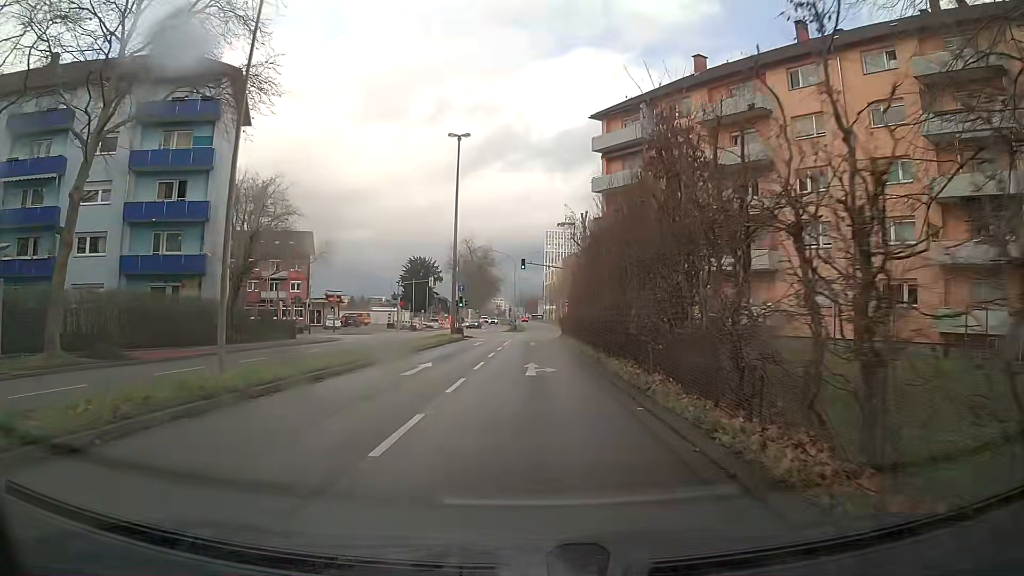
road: secondary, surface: asphalt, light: Day
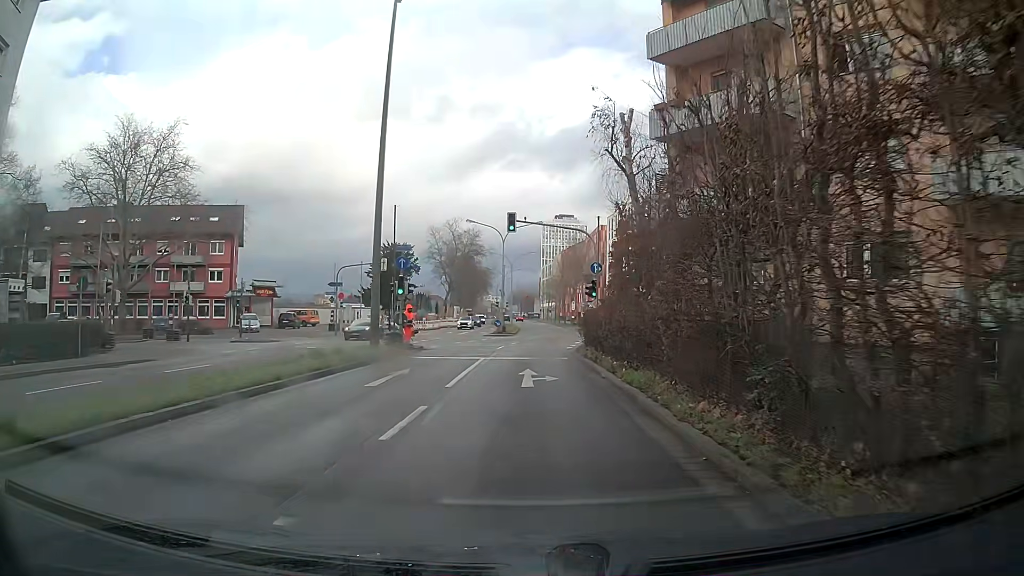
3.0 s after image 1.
(+0.1, +23.0) m; 0°
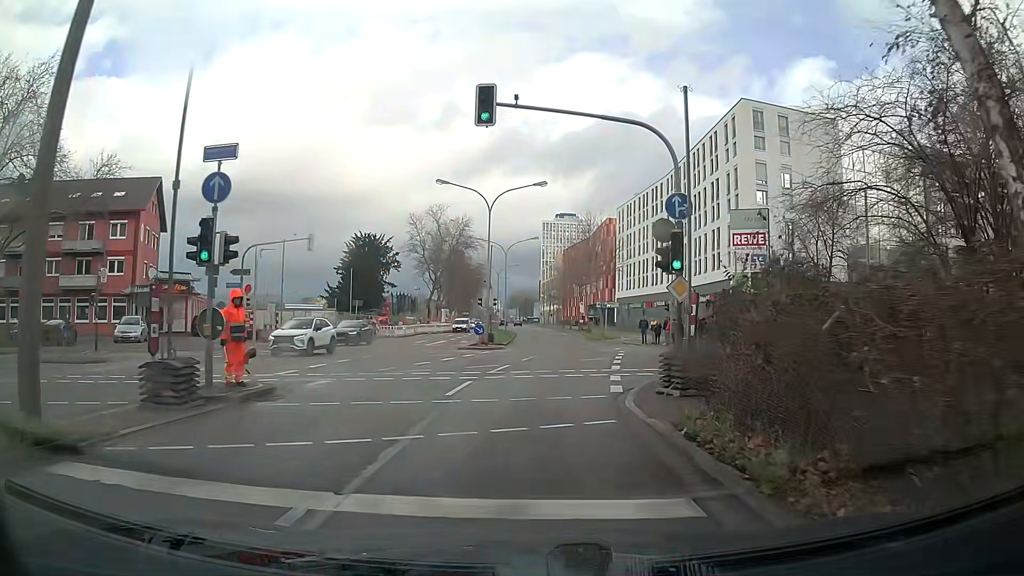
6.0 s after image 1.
(0.0, +18.6) m; 0°
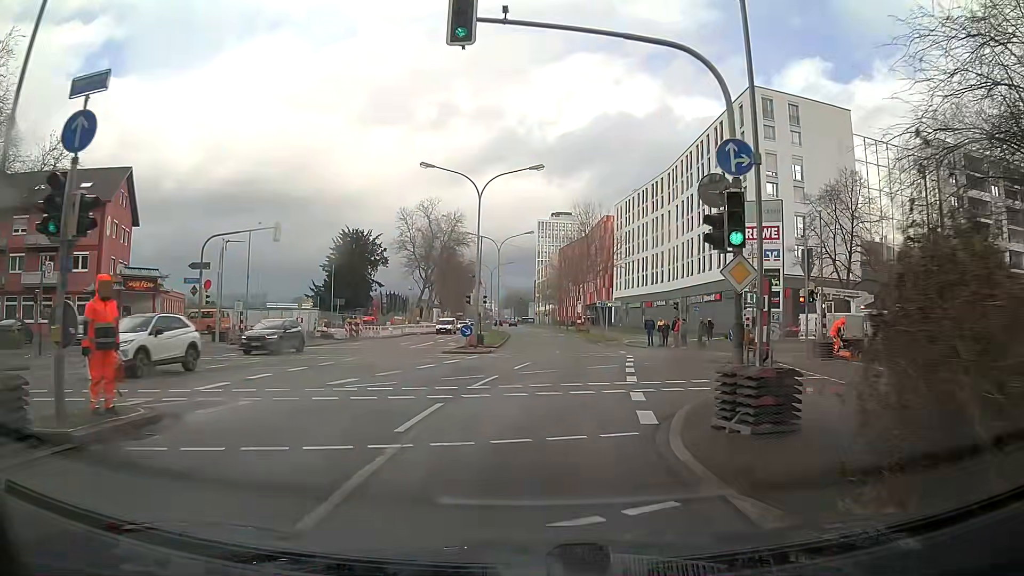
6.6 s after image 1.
(0.0, +4.5) m; +1°
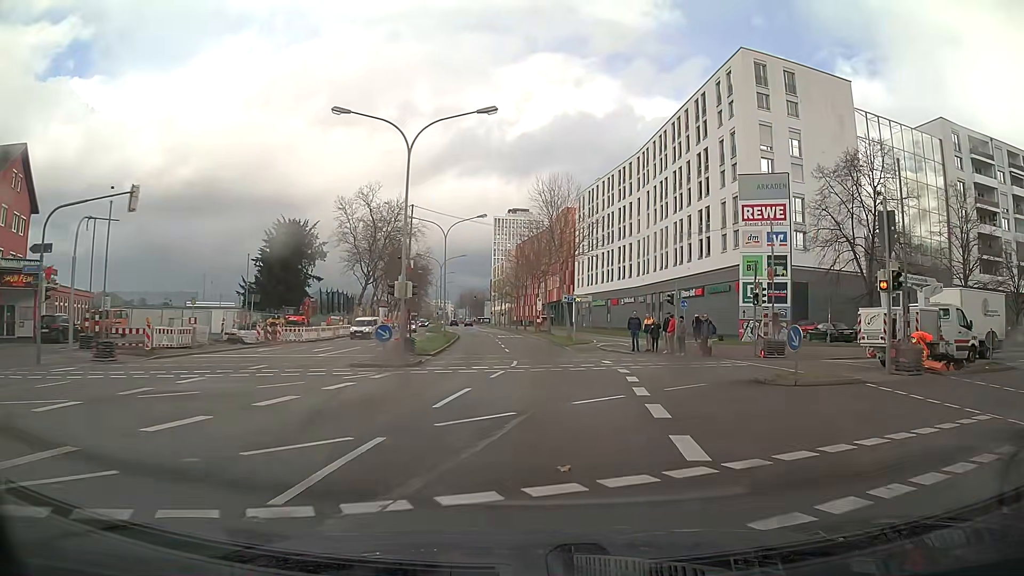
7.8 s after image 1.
(+0.4, +10.0) m; +4°
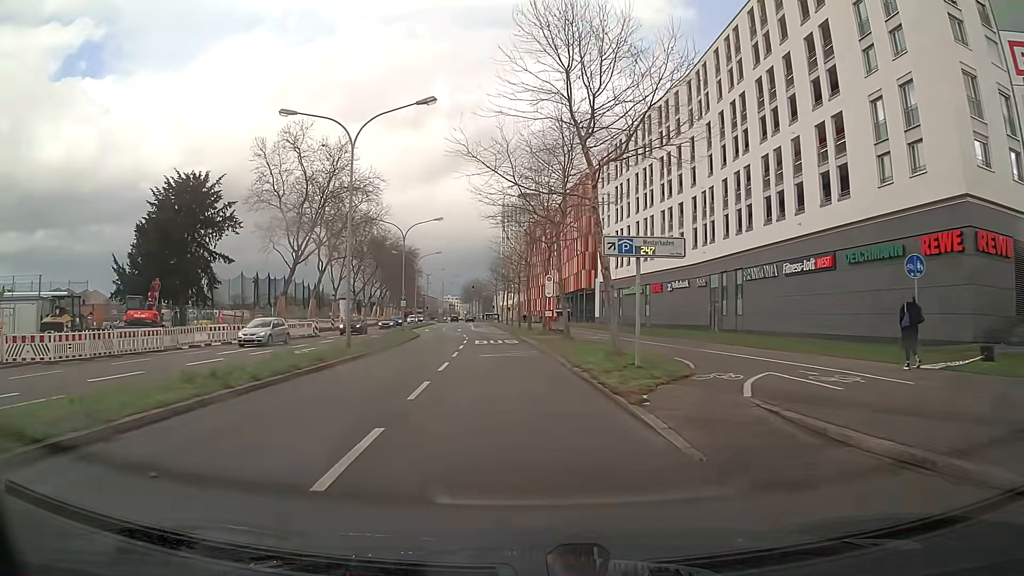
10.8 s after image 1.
(-0.1, +28.8) m; -3°
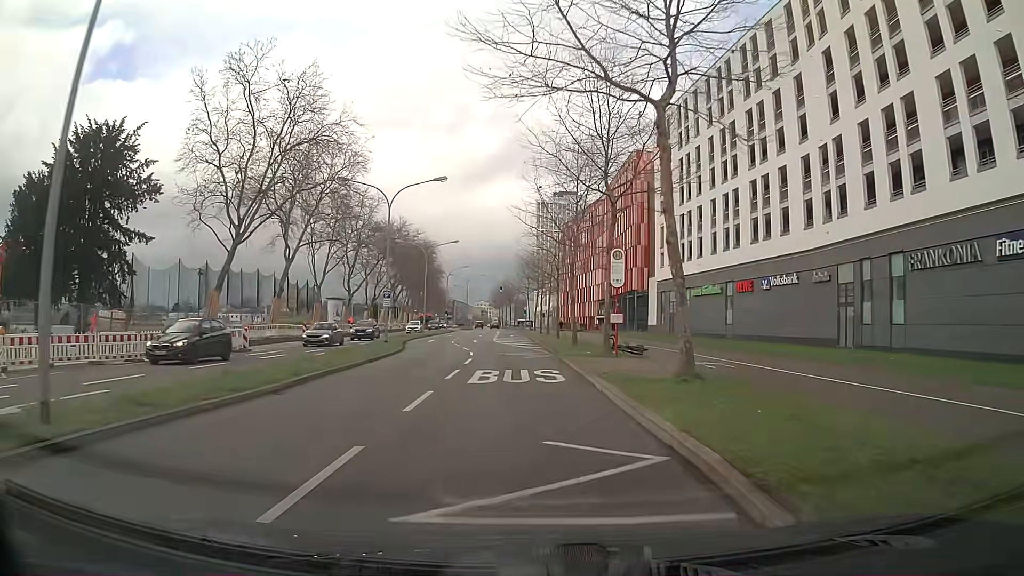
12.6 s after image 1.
(-0.5, +19.2) m; -3°
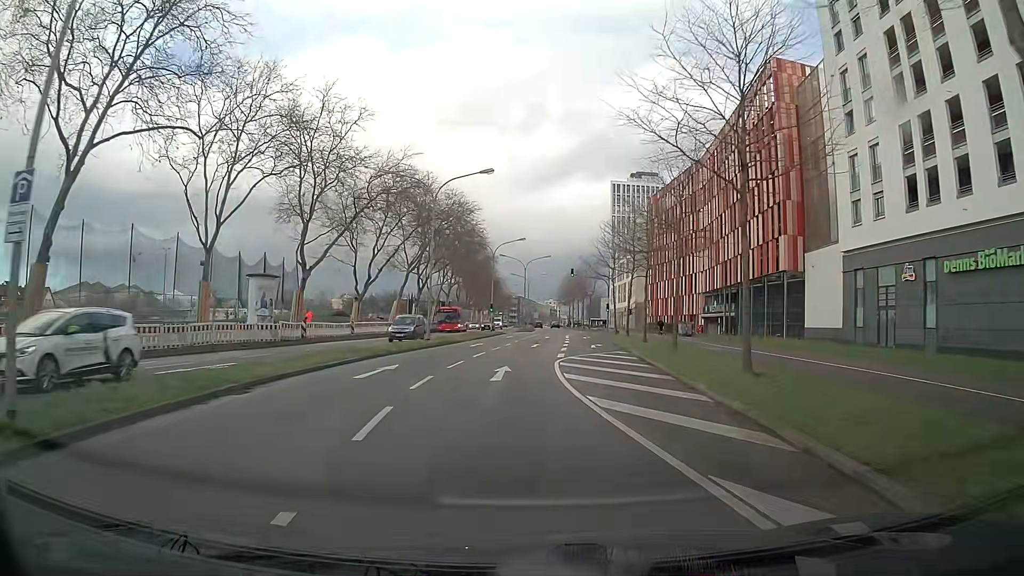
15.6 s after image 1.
(-1.5, +33.1) m; -6°
